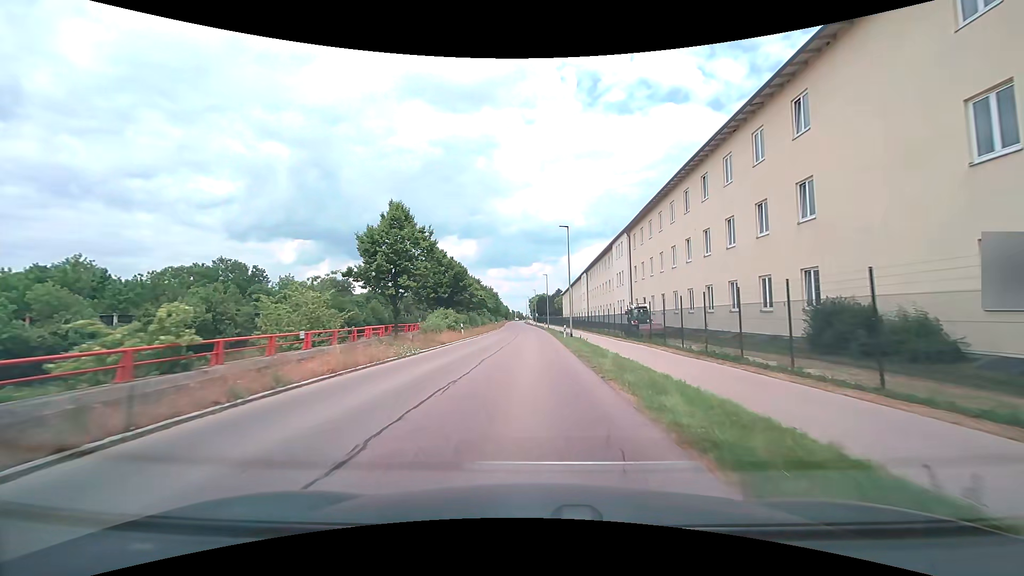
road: tertiary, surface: asphalt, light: Day
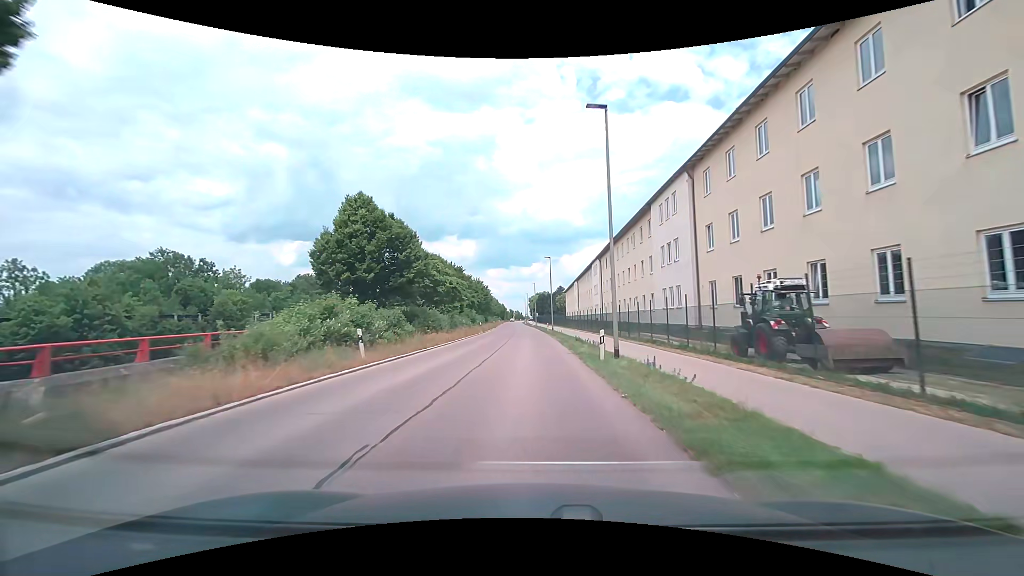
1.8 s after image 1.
(+0.1, +22.0) m; 0°
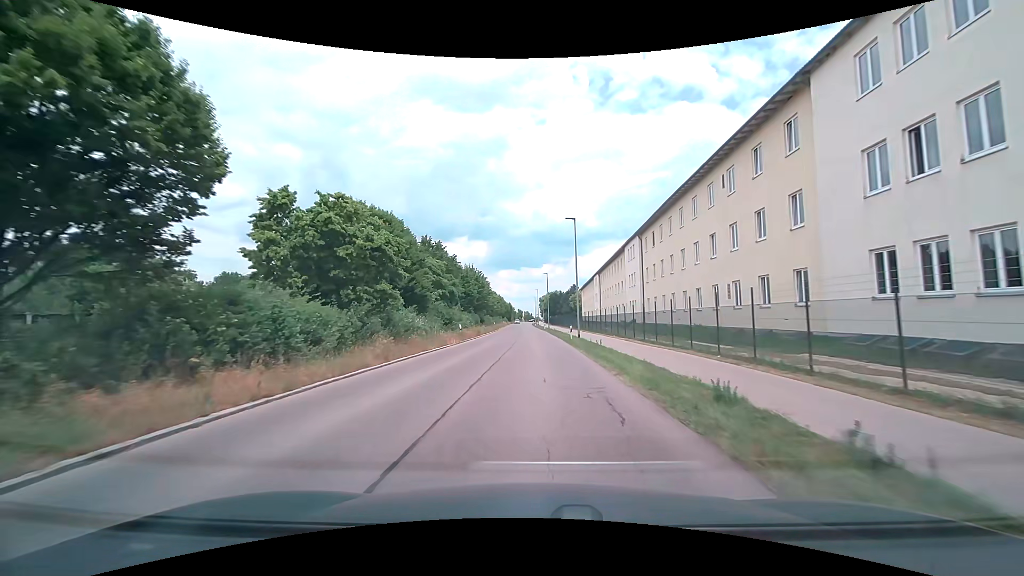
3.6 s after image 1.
(-0.3, +23.0) m; -1°
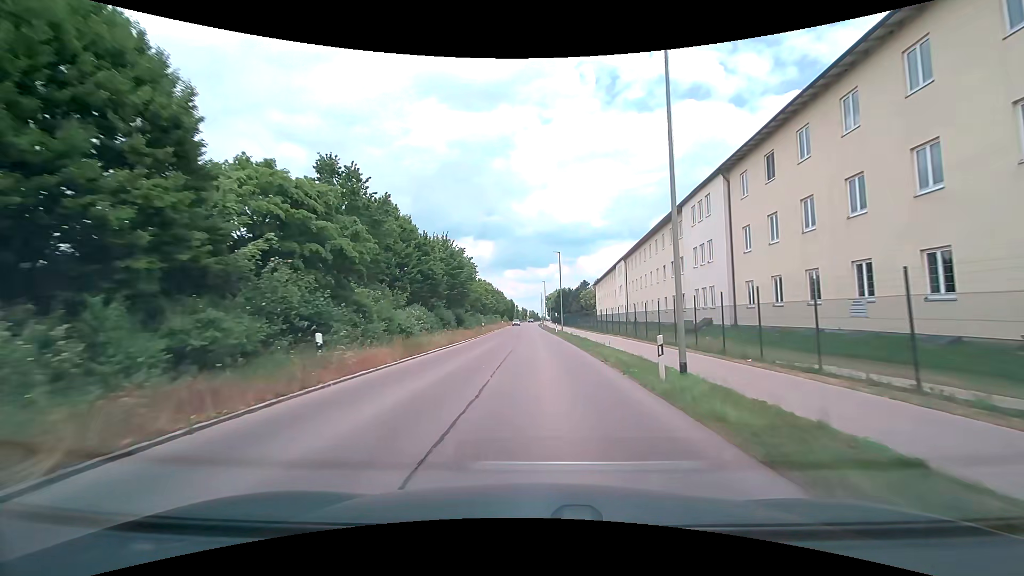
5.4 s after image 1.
(-0.2, +24.0) m; 0°
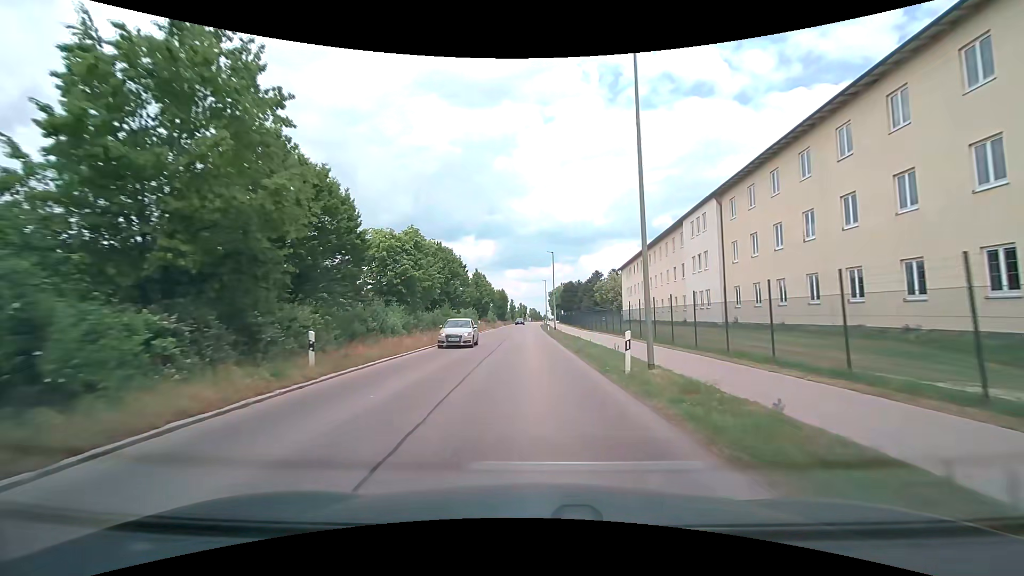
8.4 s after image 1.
(-0.4, +40.8) m; -1°
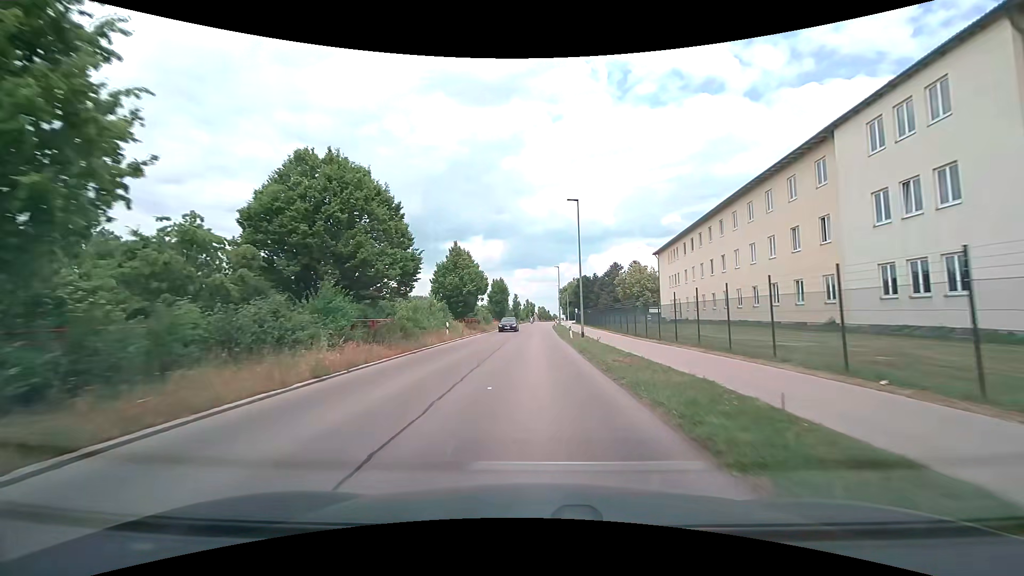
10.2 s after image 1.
(+0.1, +23.9) m; 0°
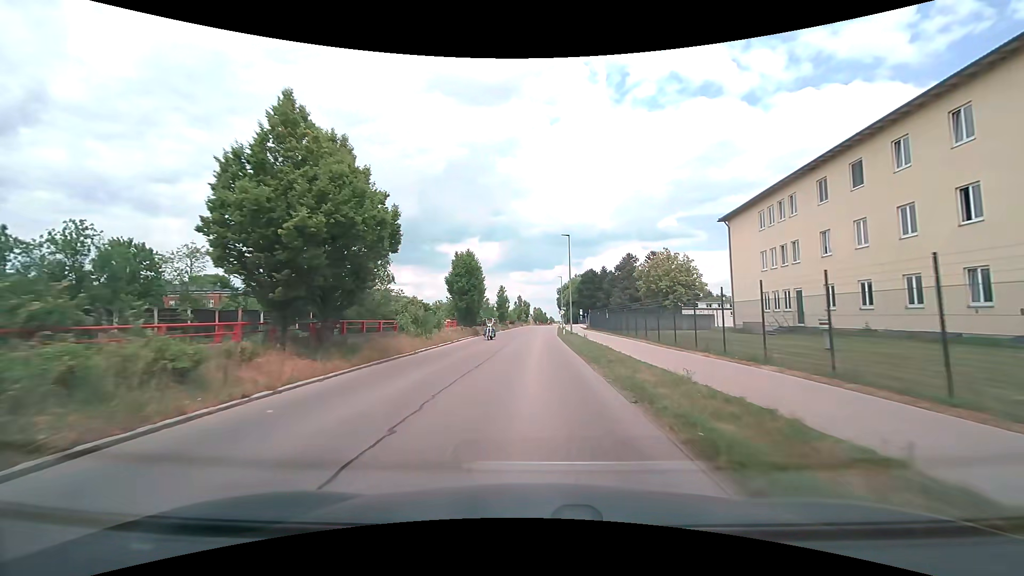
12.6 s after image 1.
(-0.1, +29.6) m; +1°
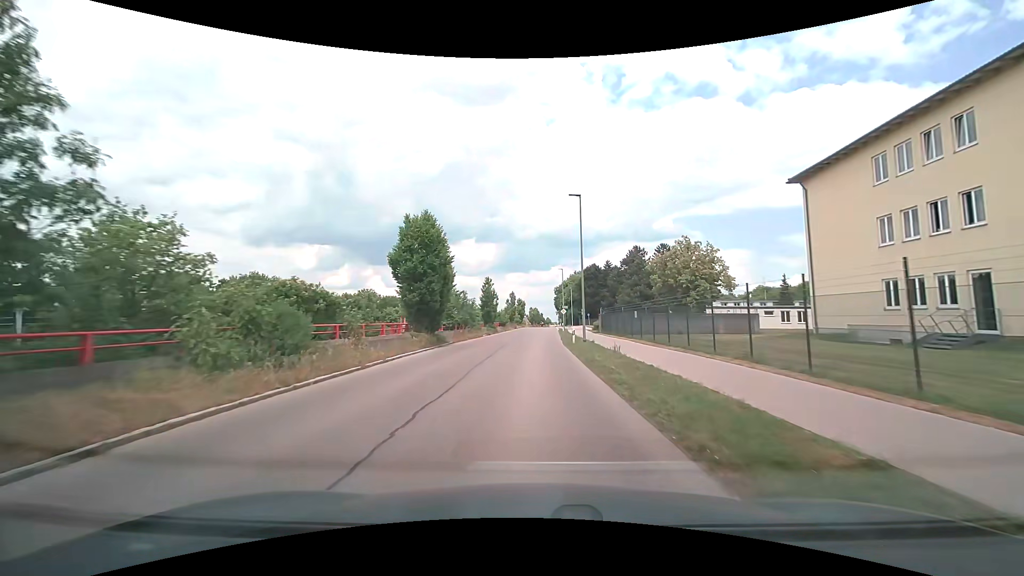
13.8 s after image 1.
(-0.1, +14.4) m; 0°
(0, +10) (0, +20) (0, +30) (0, +40) (0, +50) (+1, +60) (+1, +70) (+1, +80) (+2, +90) (+2, +100) m
